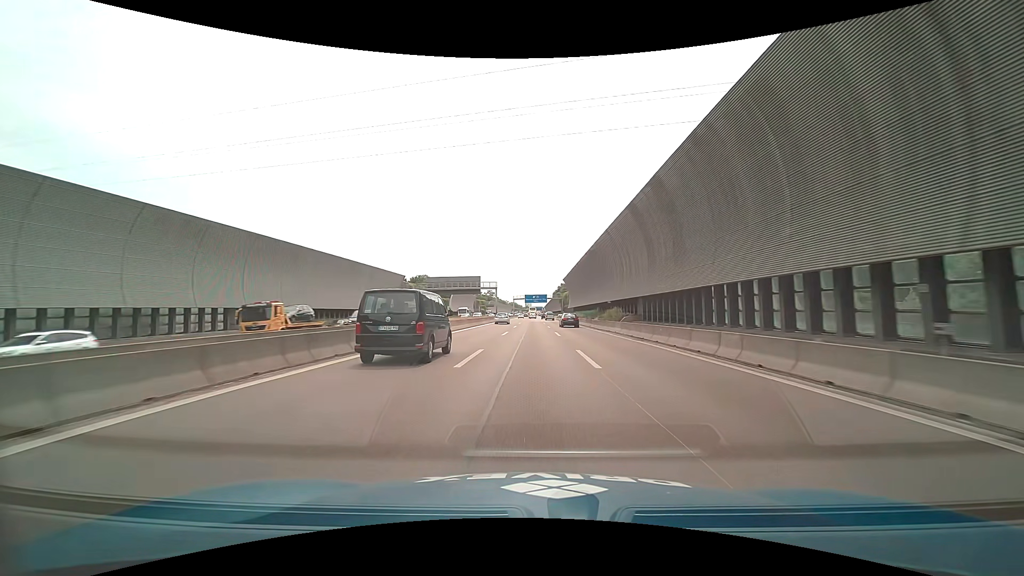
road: motorway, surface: asphalt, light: Day
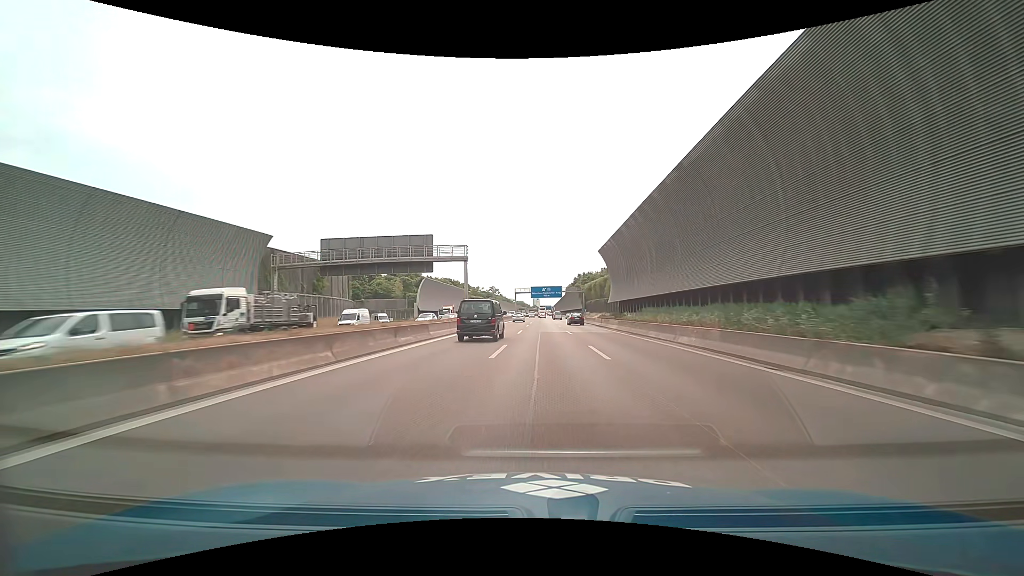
(-0.1, +51.8) m; -1°
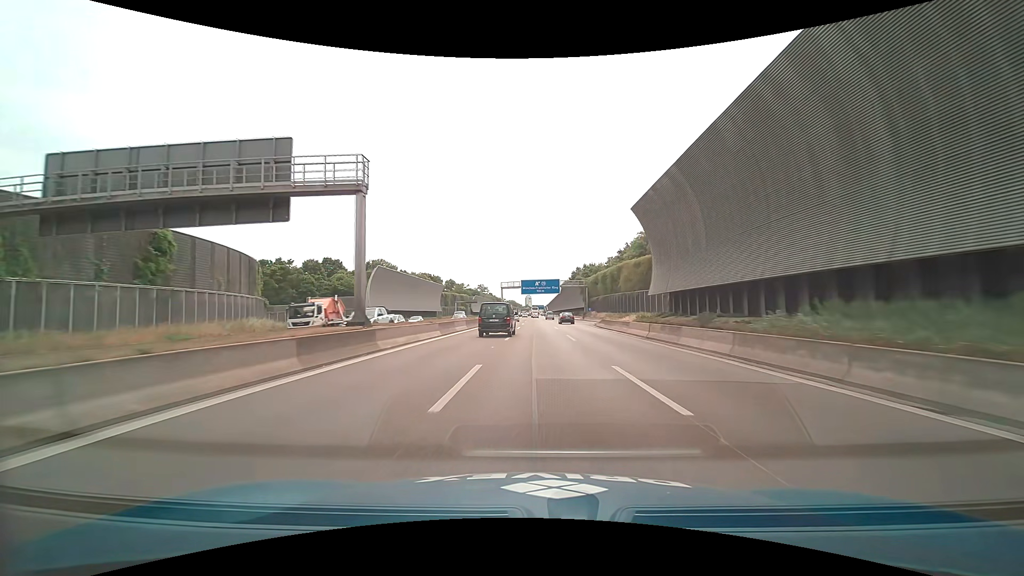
(+0.2, +25.8) m; +1°
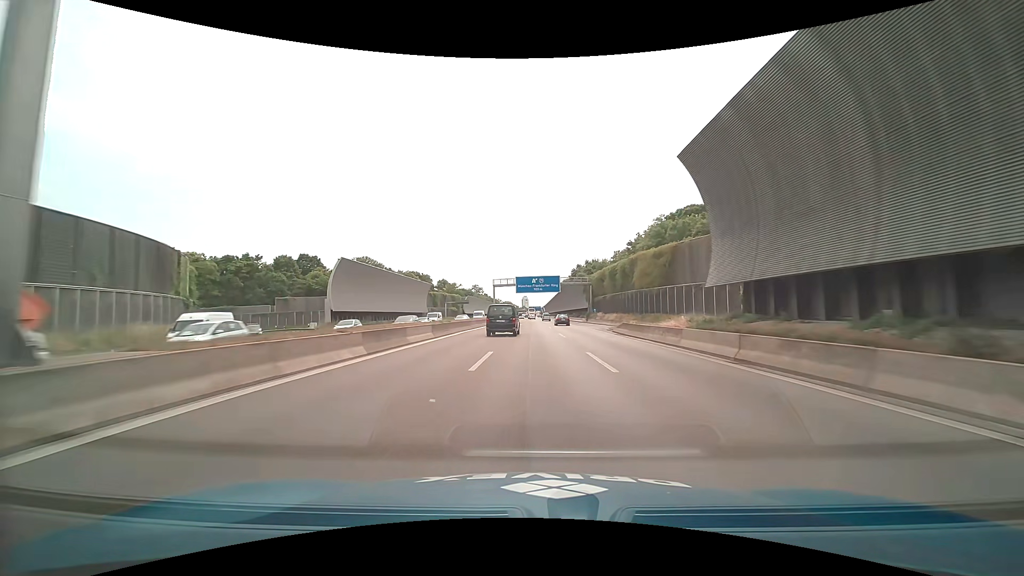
(0.0, +12.9) m; 0°
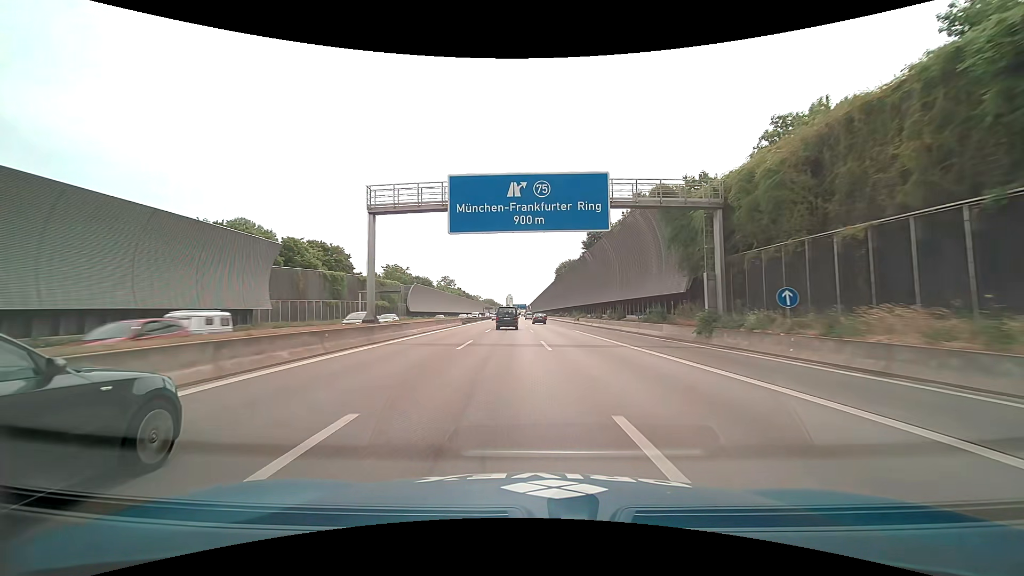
(+0.4, +66.6) m; +2°
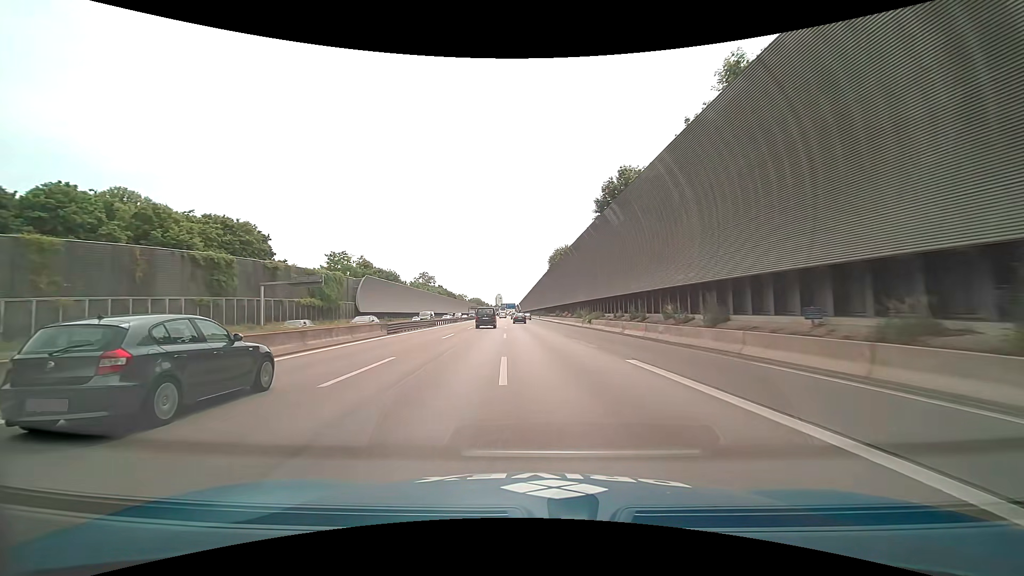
(+0.5, +27.6) m; +1°
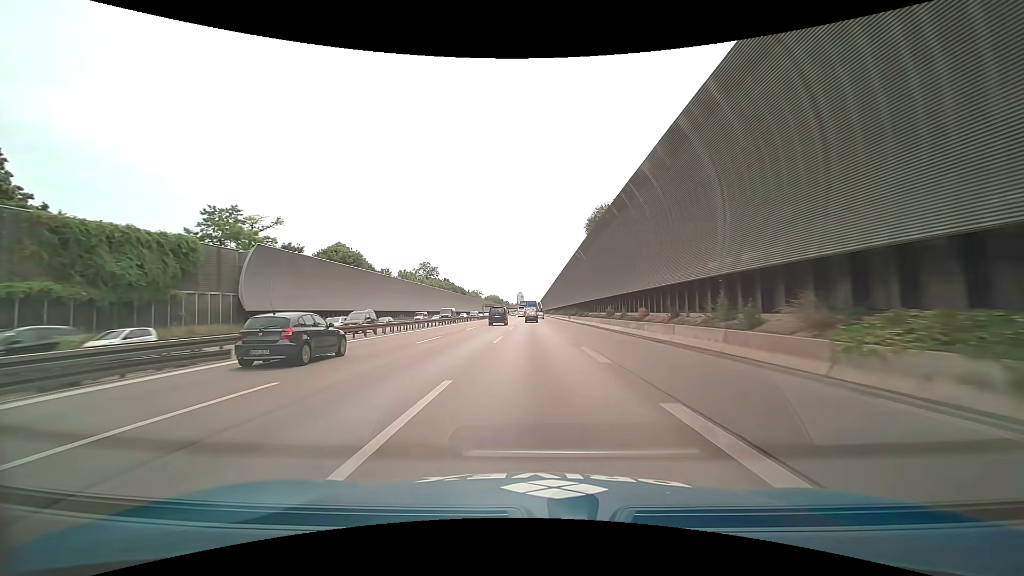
(-0.6, +42.1) m; -3°
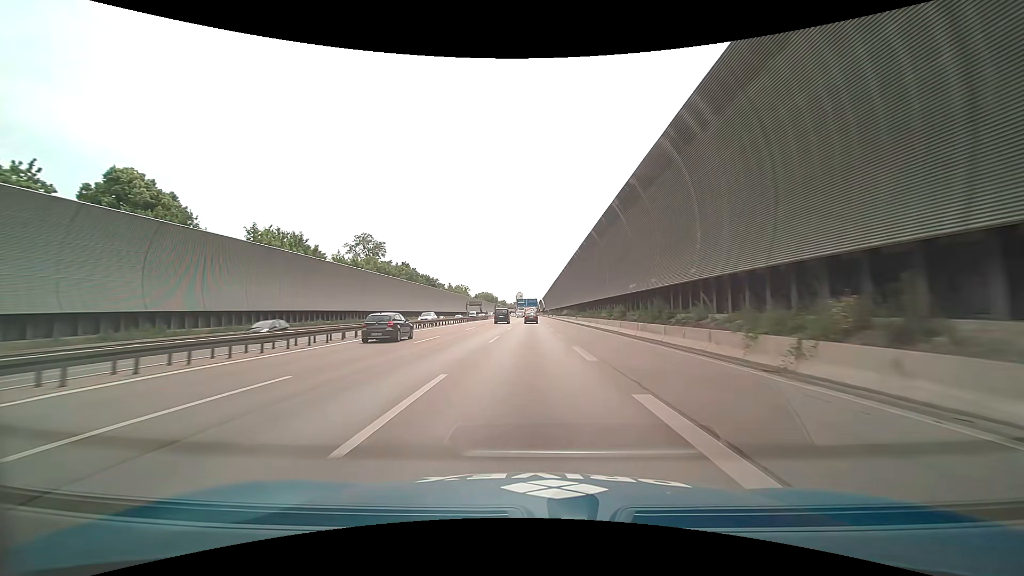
(+0.3, +71.4) m; +1°
(0, +10) (0, +20) (0, +30) (0, +40) (0, +50) (0, +60) (0, +70) (0, +80) (0, +90) (-1, +100) m
